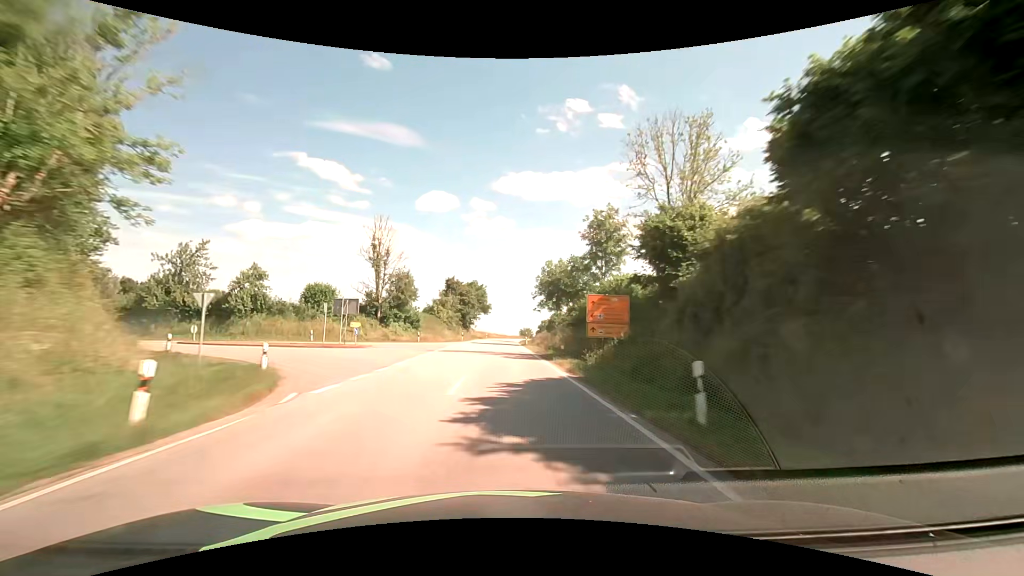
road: secondary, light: Day
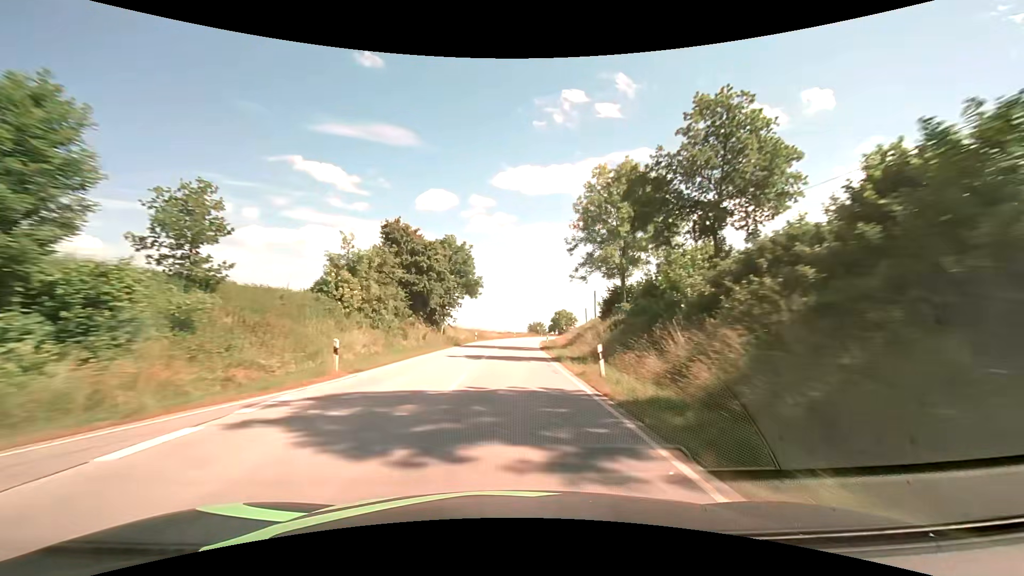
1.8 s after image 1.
(0.0, +47.6) m; 0°
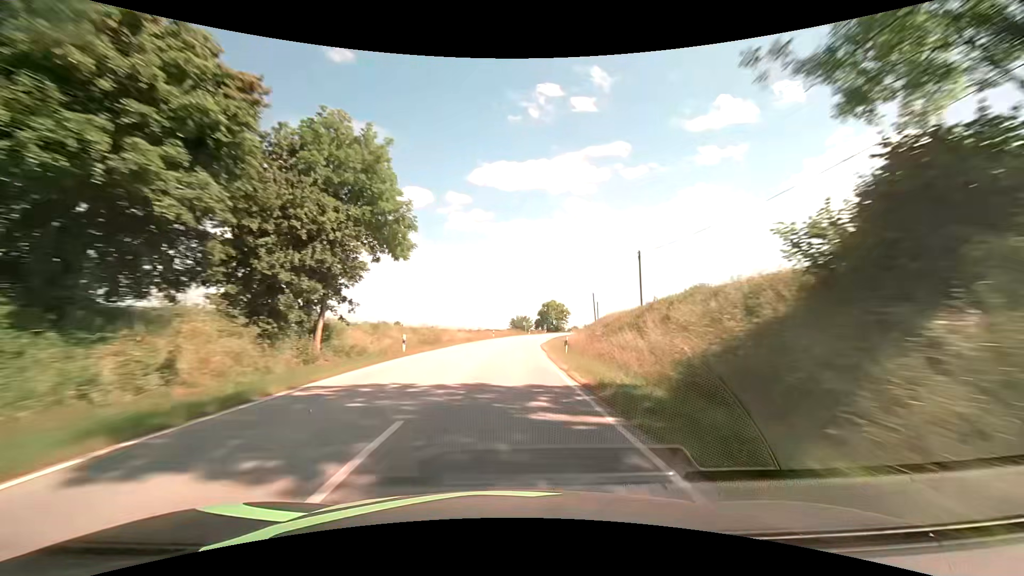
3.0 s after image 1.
(+0.6, +31.8) m; +2°
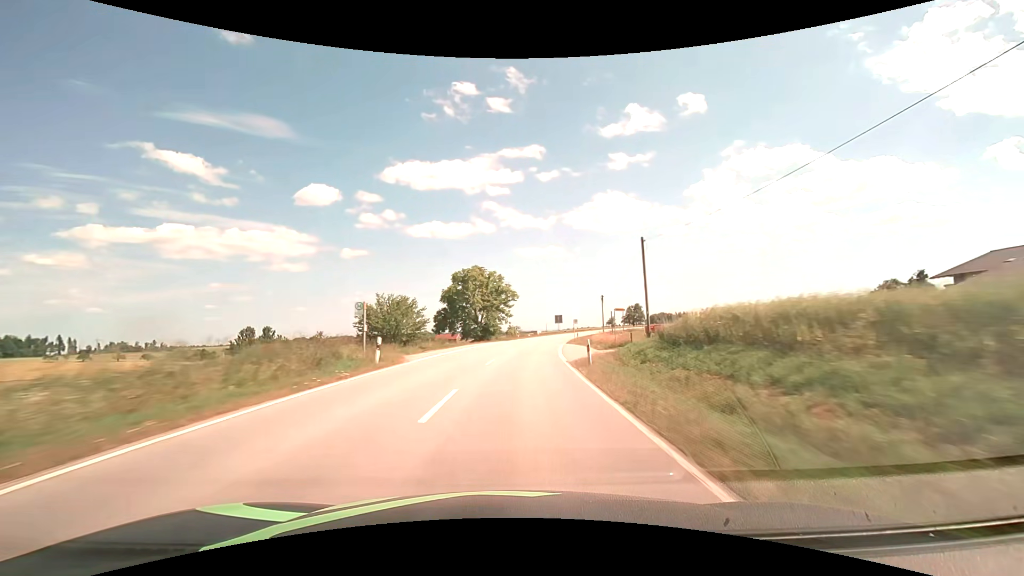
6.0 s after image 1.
(+5.7, +79.2) m; +10°
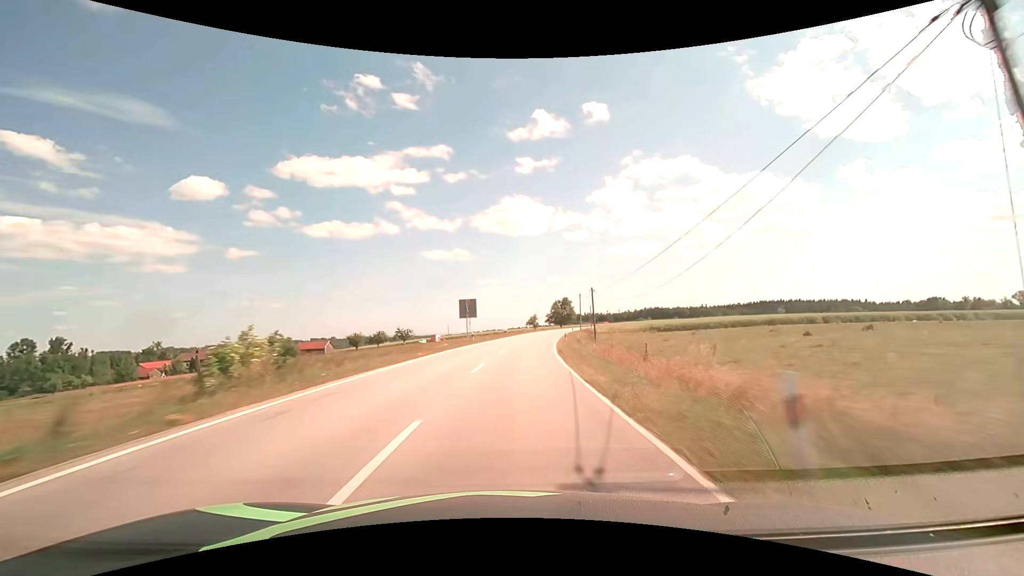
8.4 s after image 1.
(+6.2, +63.0) m; +11°
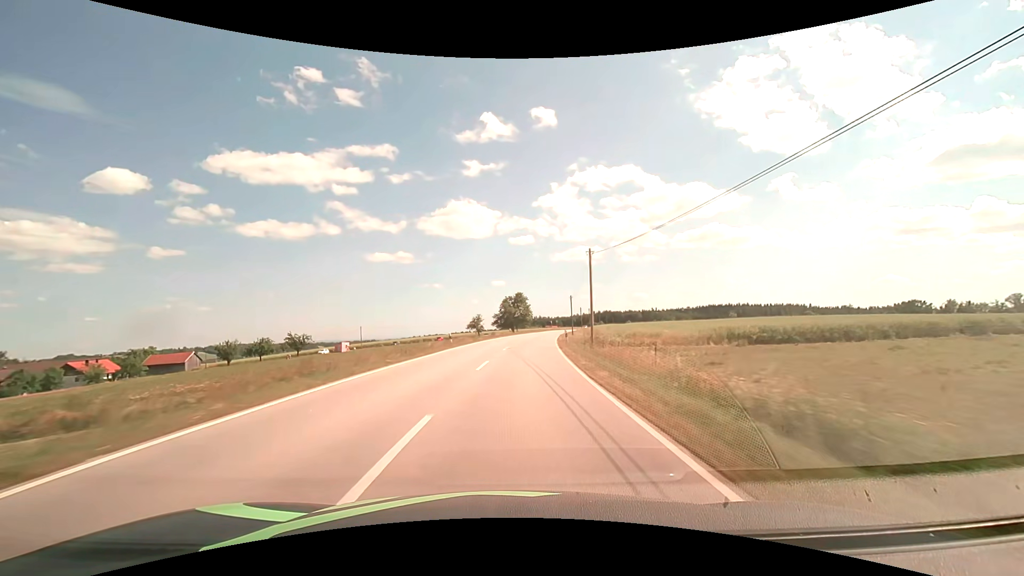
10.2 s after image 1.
(+2.9, +47.3) m; +7°
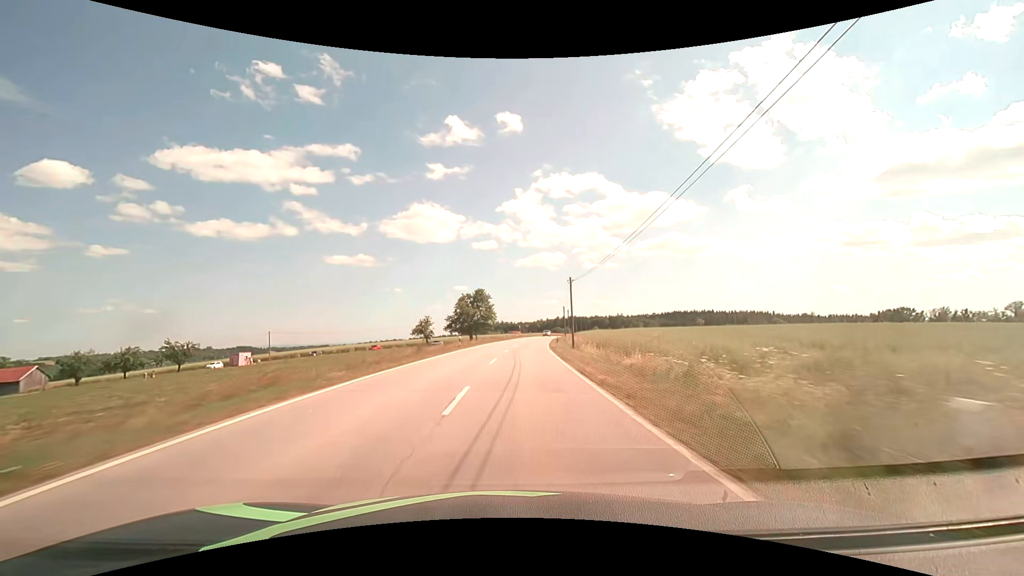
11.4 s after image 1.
(+1.1, +31.5) m; +4°
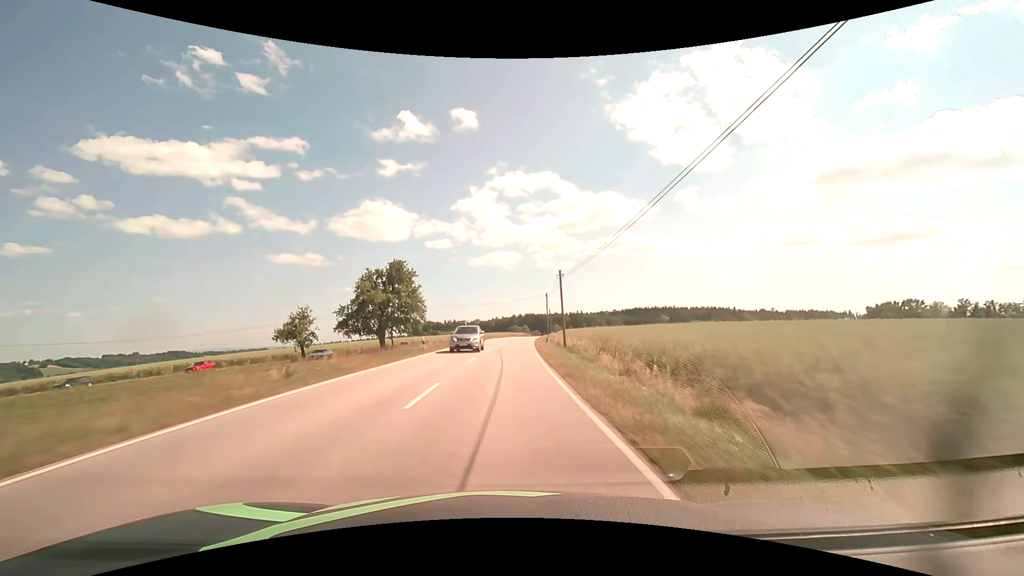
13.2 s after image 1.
(+2.6, +47.2) m; +5°
(0, +10) (0, +20) (0, +30) (+1, +40) (+1, +50) (+1, +60) (+2, +70) (+3, +80) (+4, +90) (+5, +100) m
